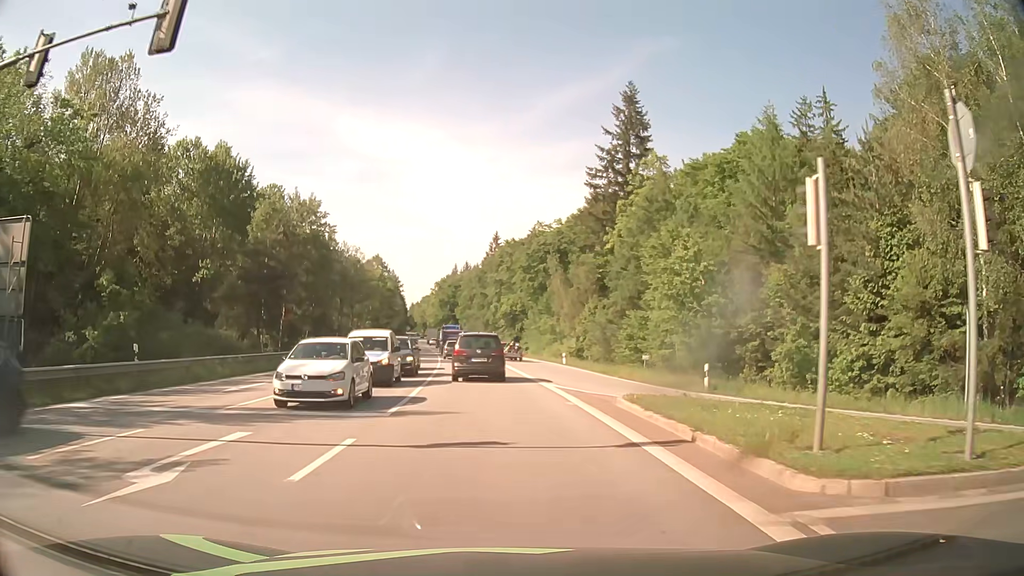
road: secondary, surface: asphalt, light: Day
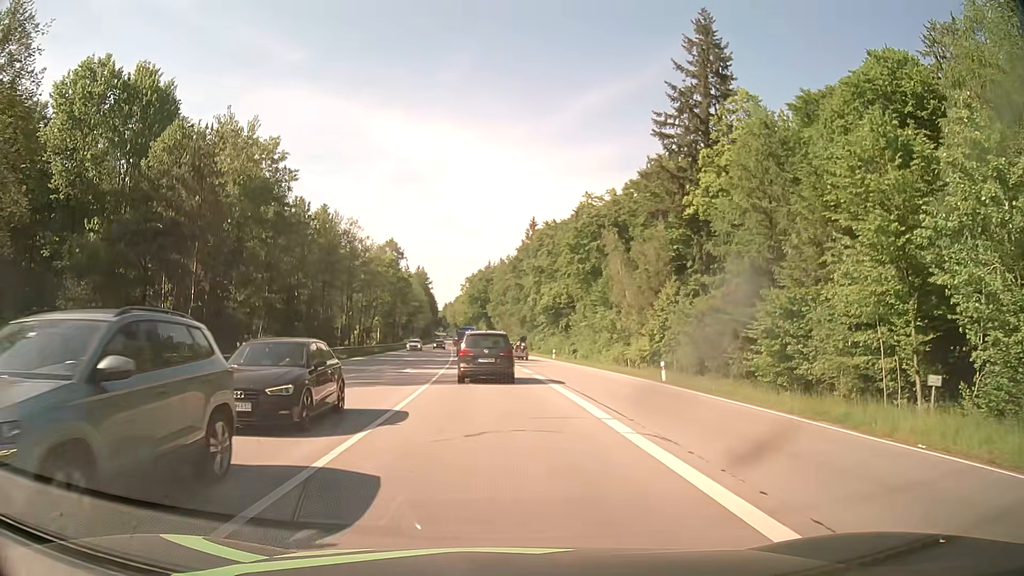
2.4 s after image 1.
(-0.3, +23.3) m; -2°
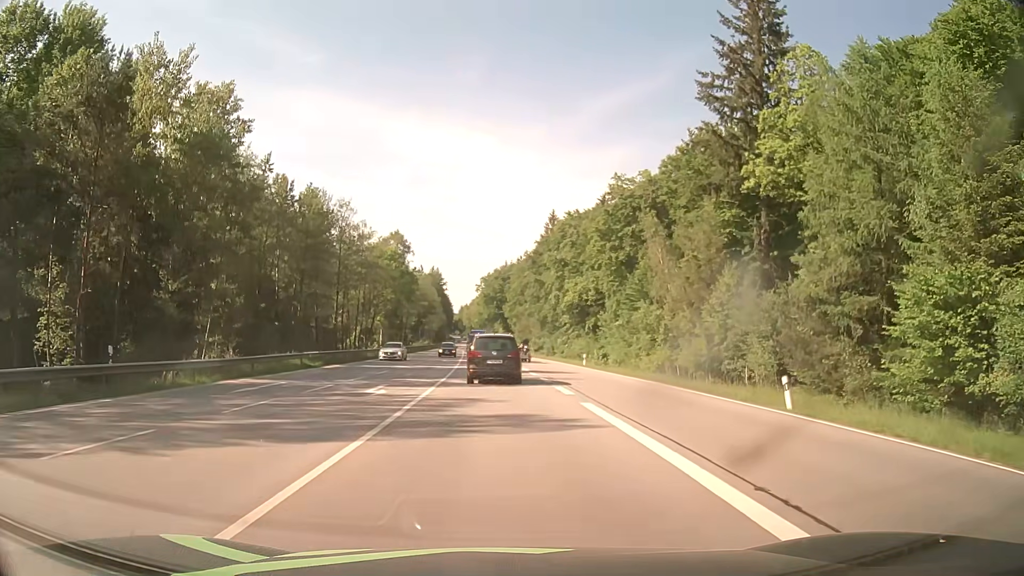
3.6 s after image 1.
(-0.2, +11.9) m; -1°
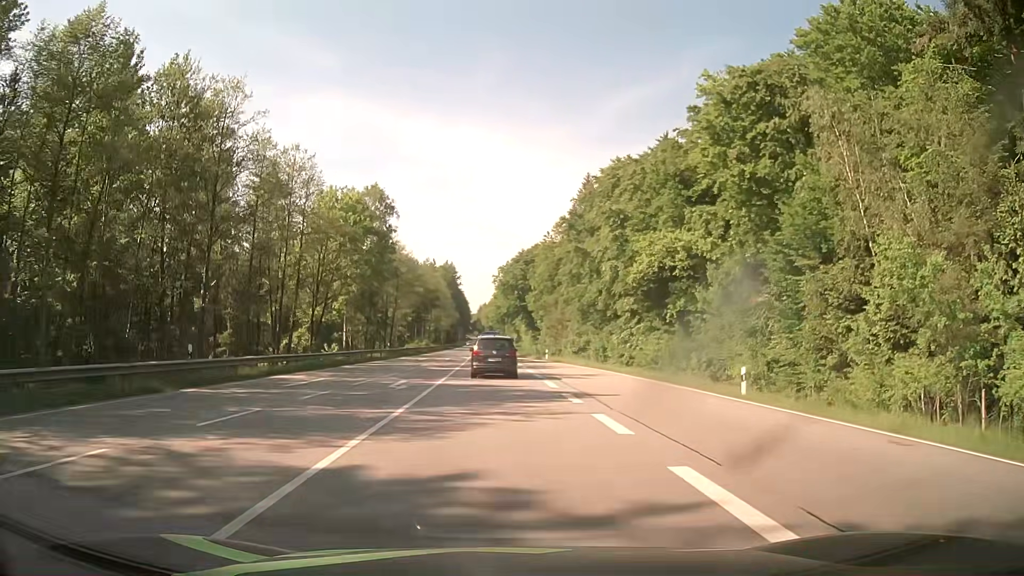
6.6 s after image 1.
(-0.6, +32.6) m; -2°
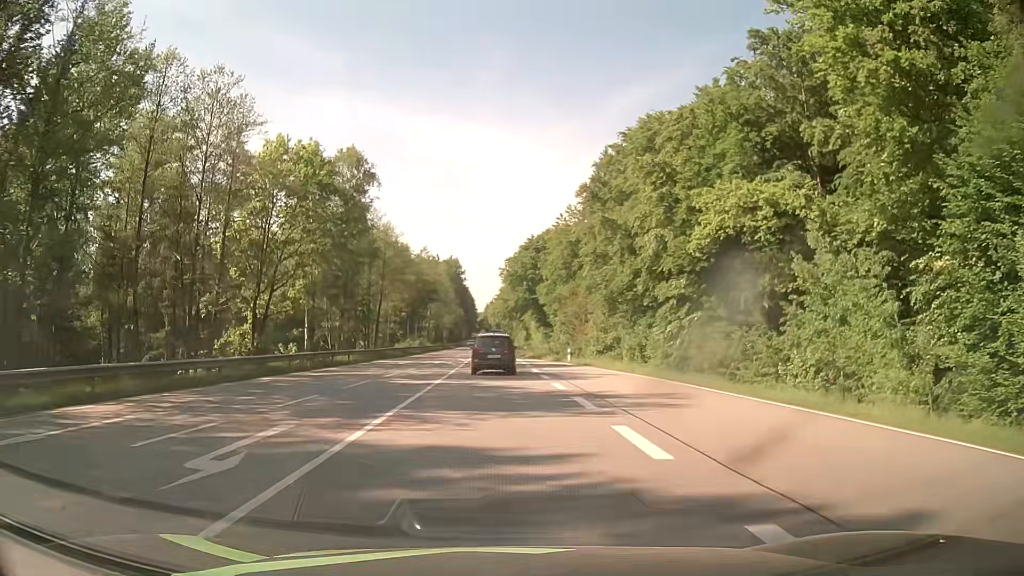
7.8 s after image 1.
(-0.1, +14.7) m; 0°
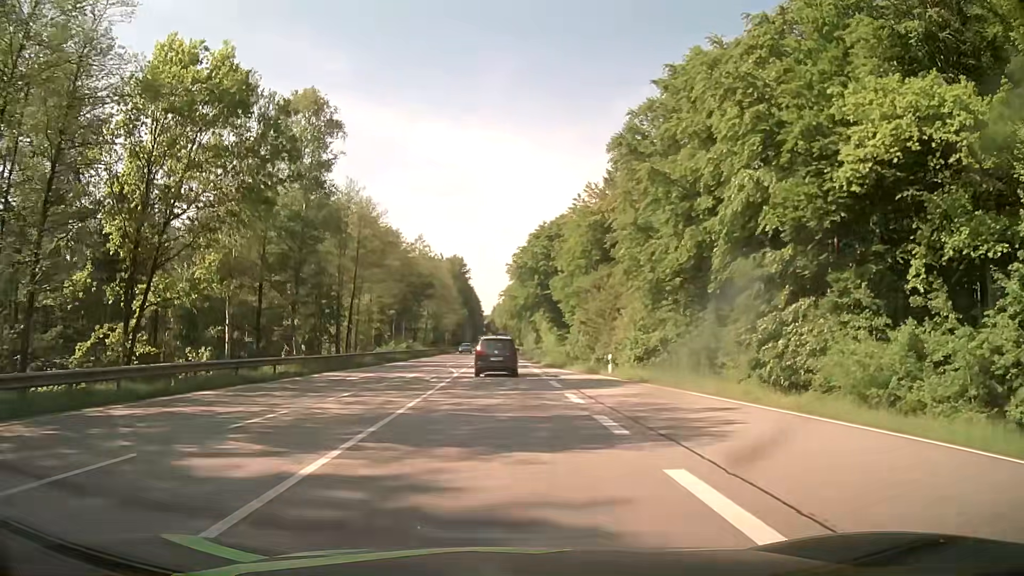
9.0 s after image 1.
(-0.1, +15.7) m; -1°
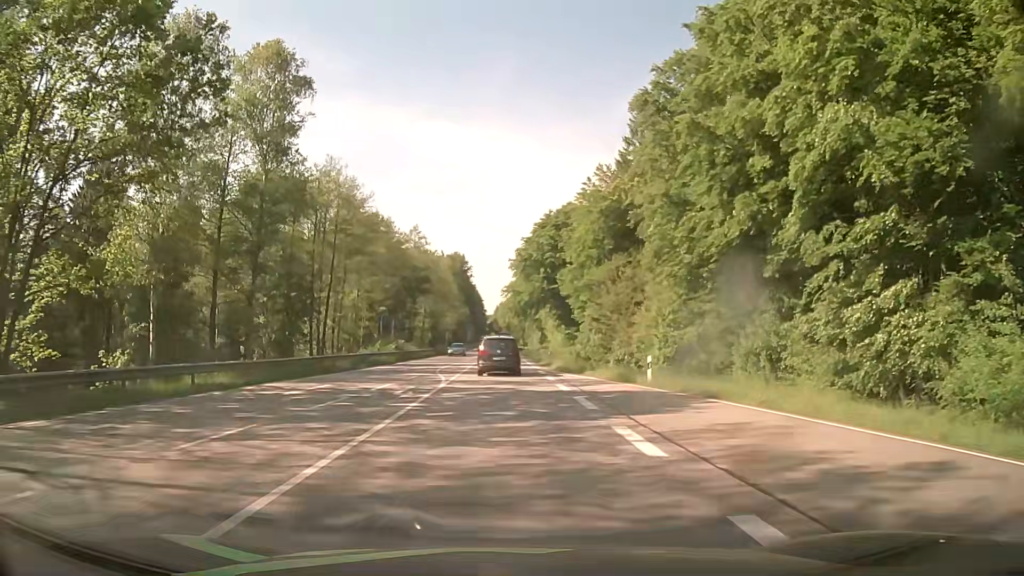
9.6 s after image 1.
(0.0, +8.2) m; 0°
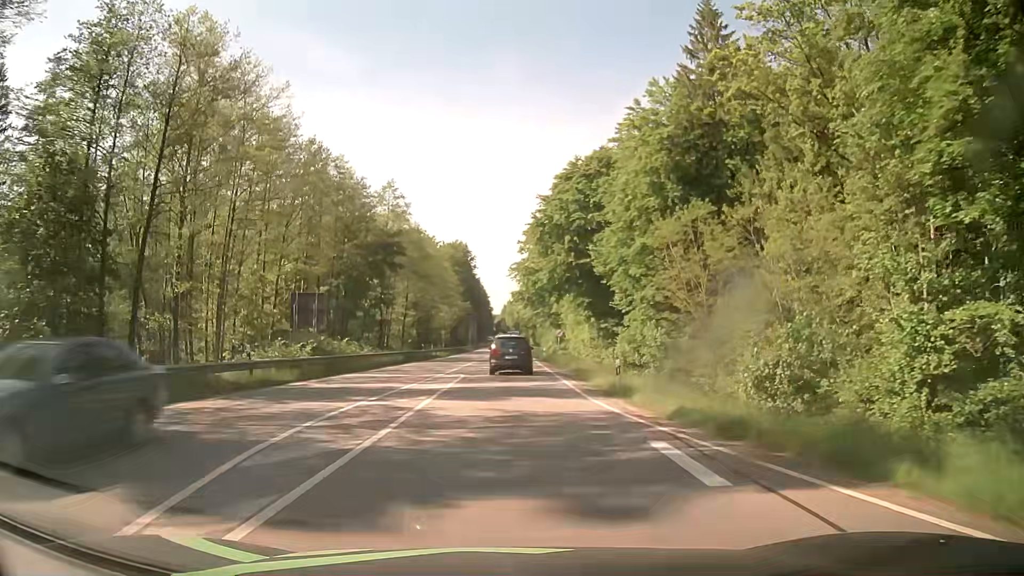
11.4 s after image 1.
(-0.1, +26.0) m; -1°
(0, +10) (0, +20) (0, +30) (0, +40) (0, +50) (+1, +60) (+1, +70) (+1, +80) (+1, +90) (+1, +100) m
